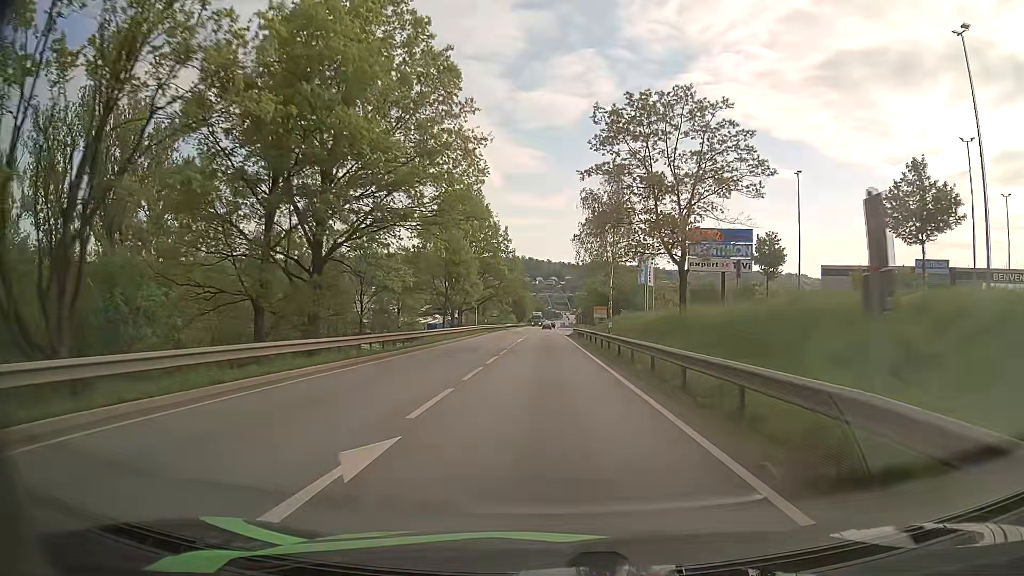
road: primary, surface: asphalt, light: Day
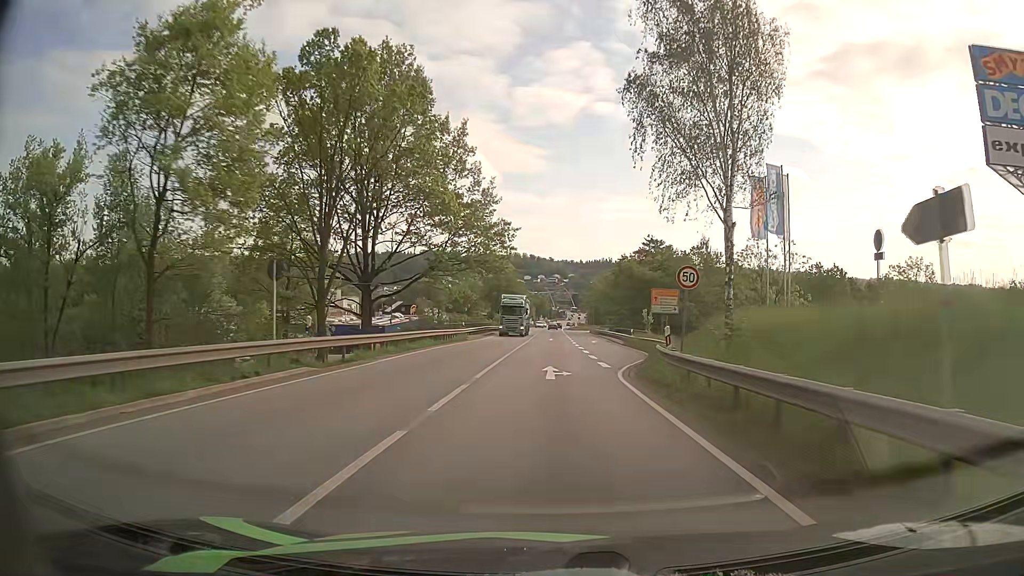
(-0.2, +52.7) m; 0°
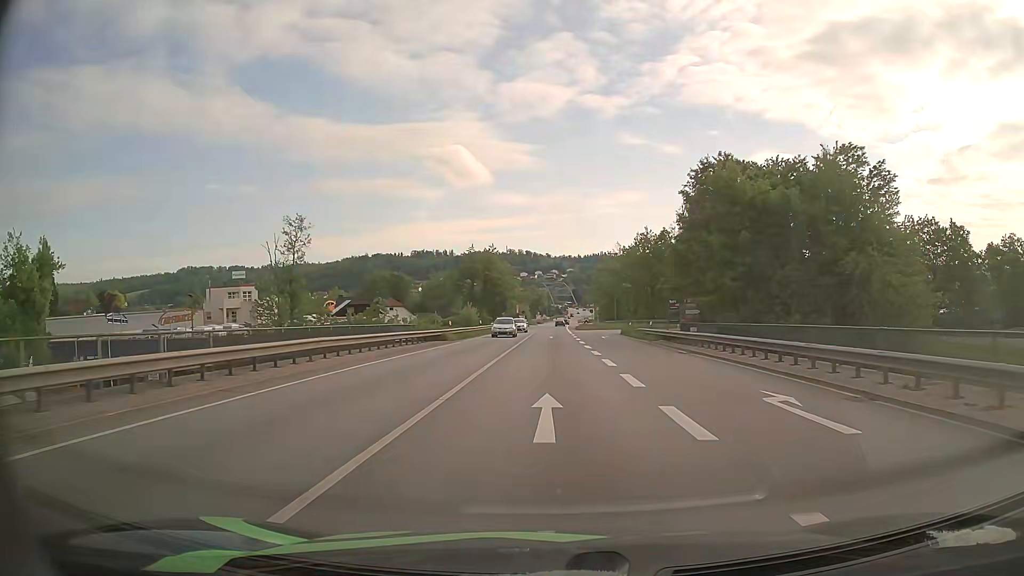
(+0.2, +49.8) m; 0°
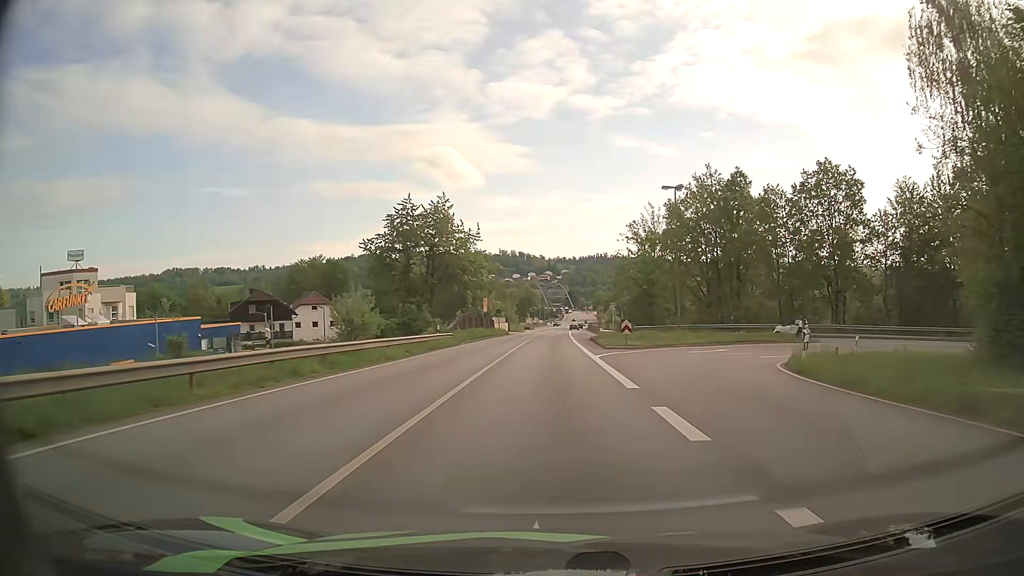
(+0.2, +48.0) m; 0°
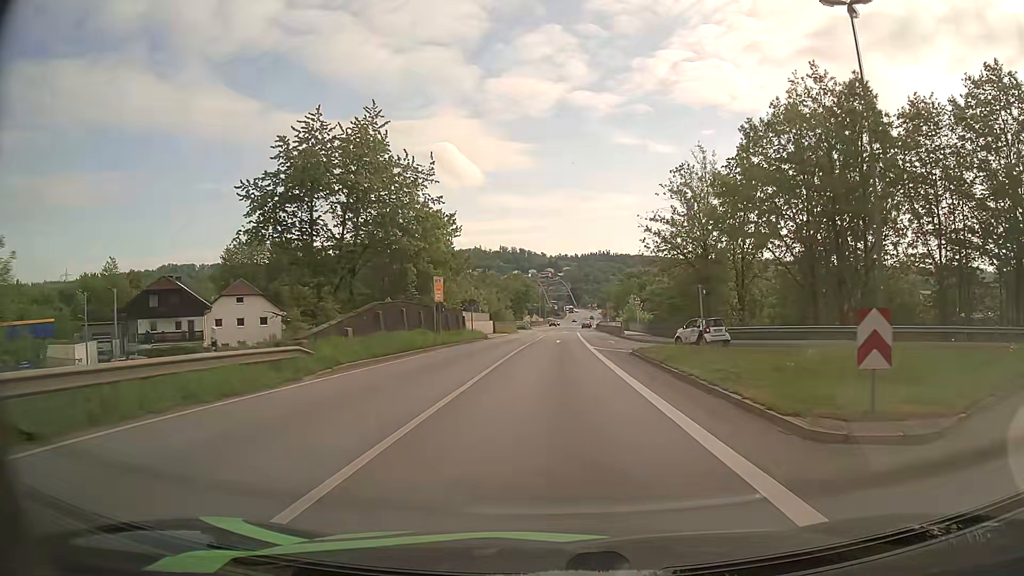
(+0.1, +27.5) m; 0°
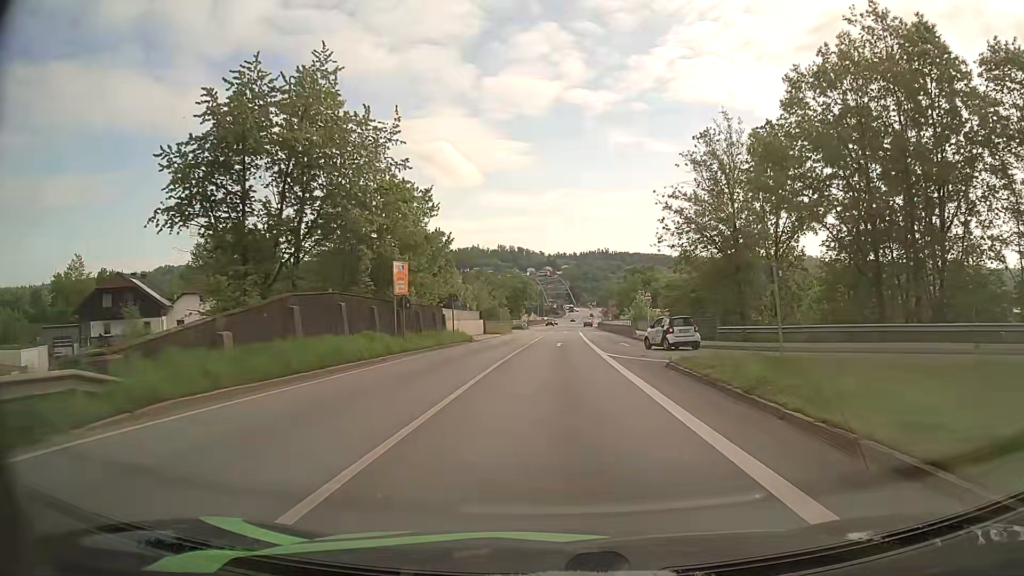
(0.0, +9.0) m; 0°
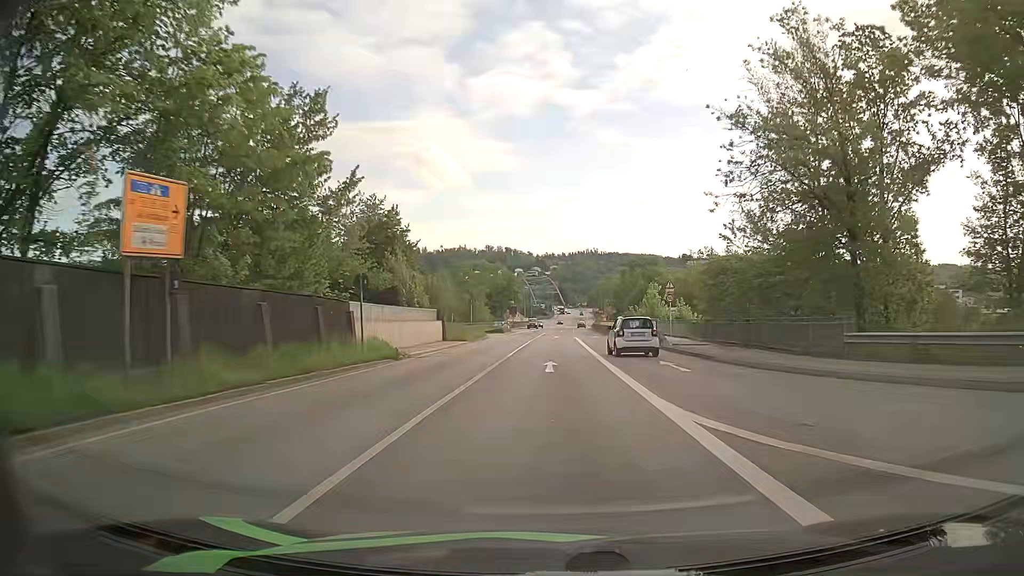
(+0.1, +17.6) m; +1°
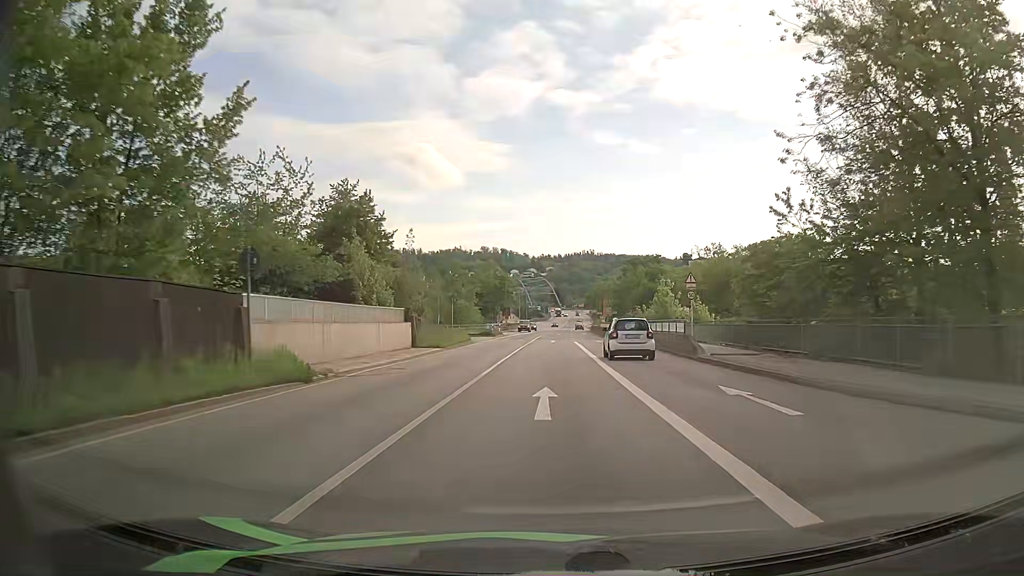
(0.0, +8.6) m; 0°
(0, +10) (0, +20) (0, +30) (0, +40) (+1, +50) (+1, +60) (+1, +70) (+2, +80) (+3, +90) (+3, +100) m
